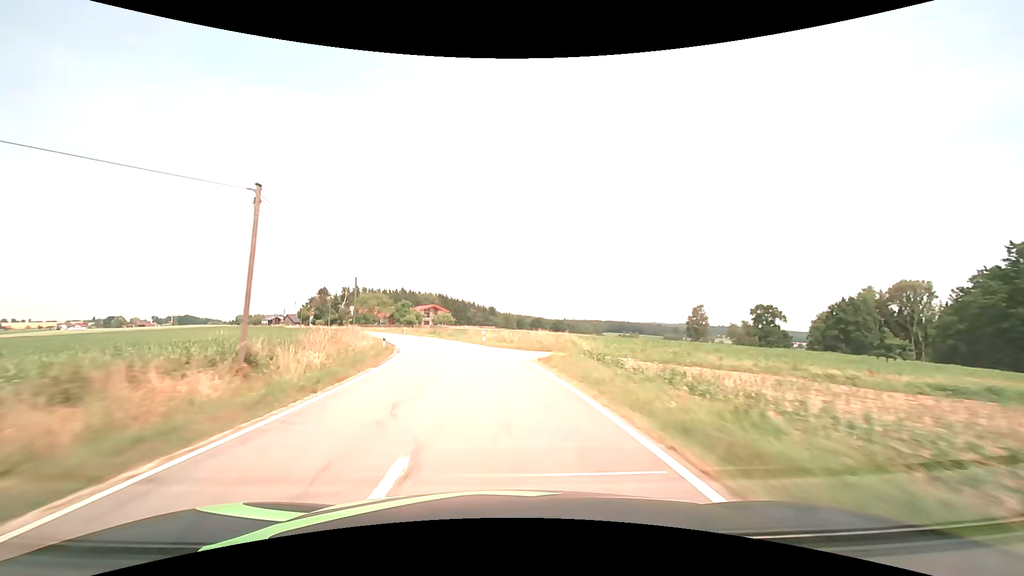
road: tertiary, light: Day
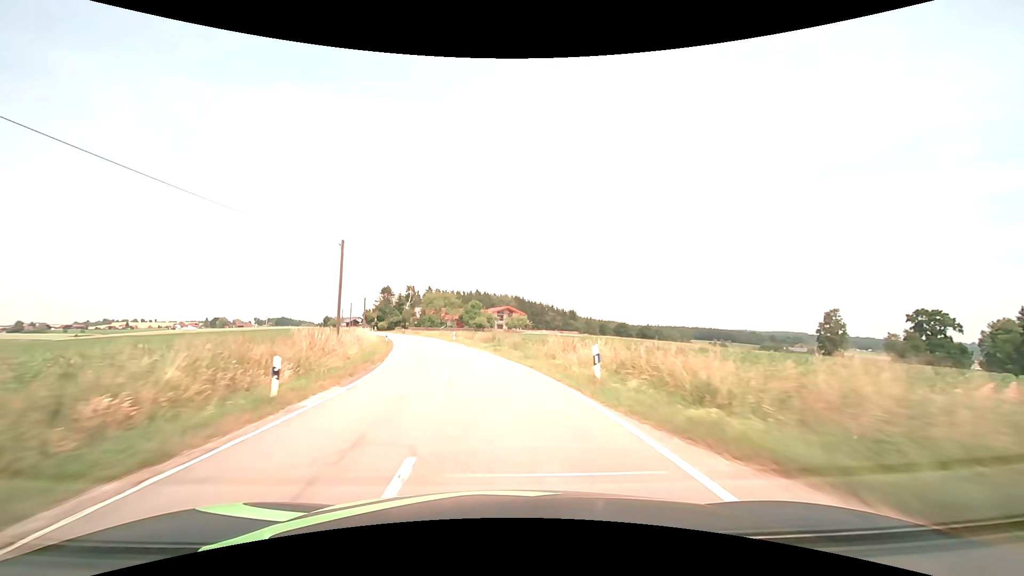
(-2.0, +25.1) m; -9°
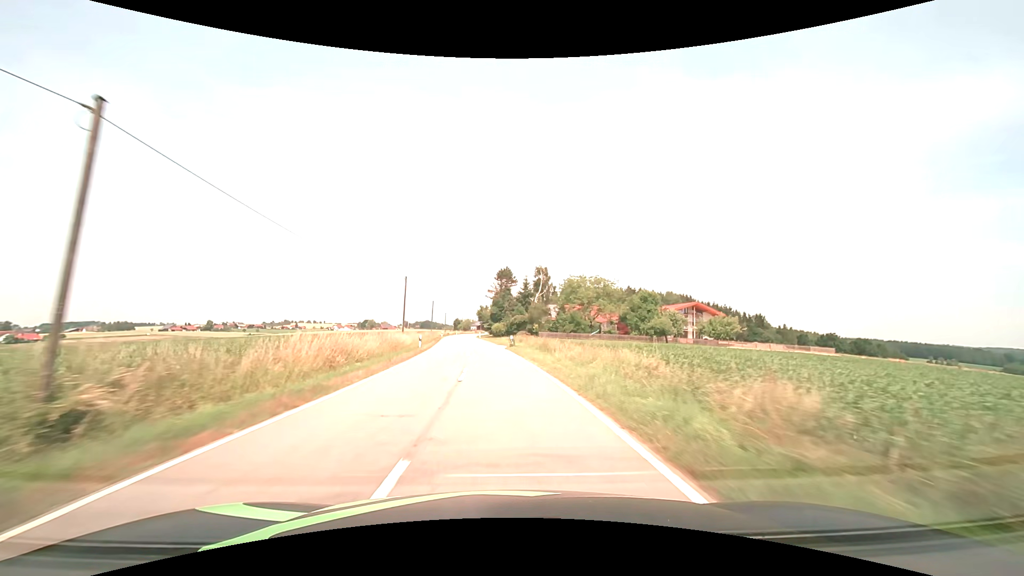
(-10.4, +61.6) m; -16°
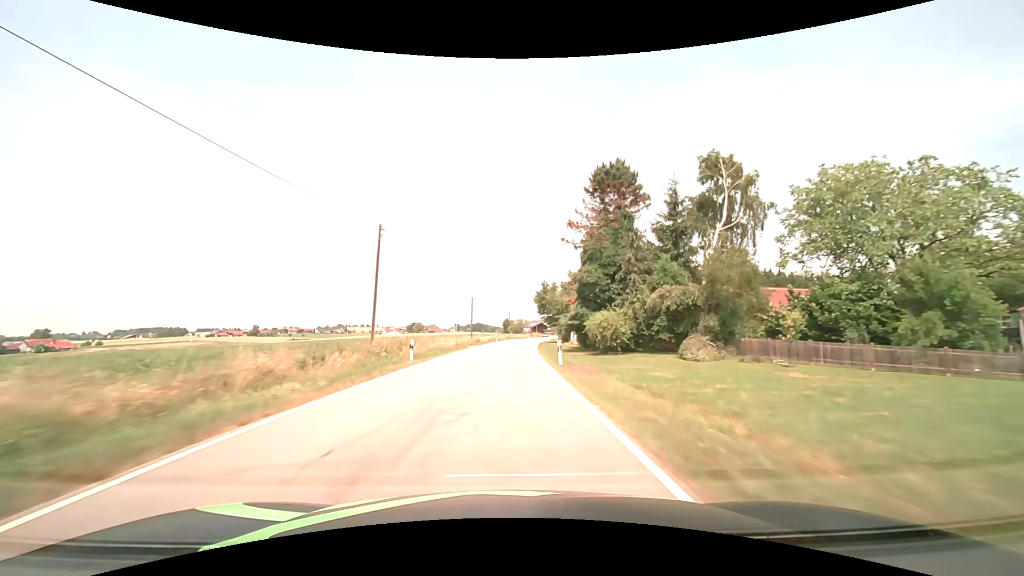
(-4.8, +66.4) m; -6°
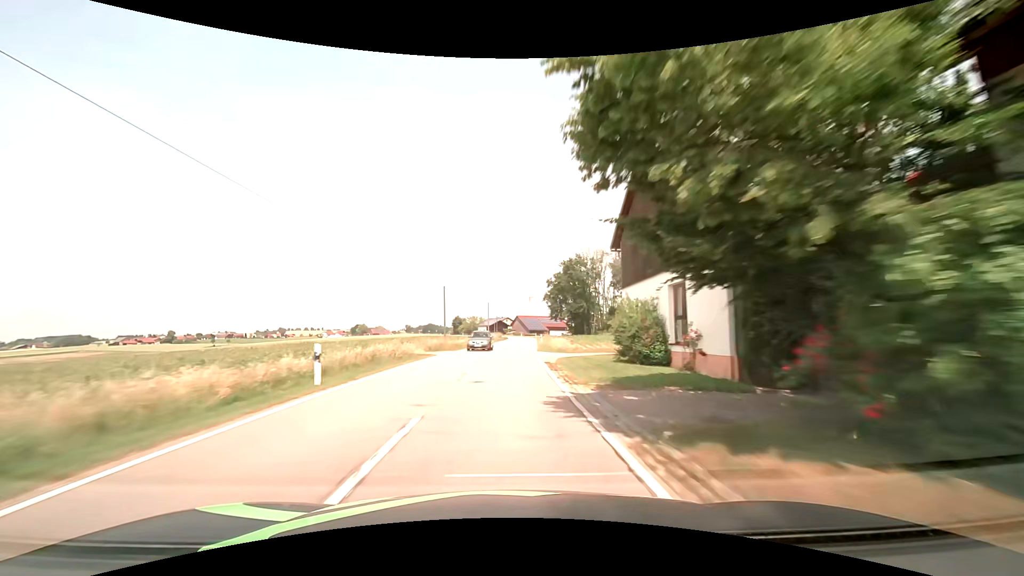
(+1.9, +57.8) m; +5°
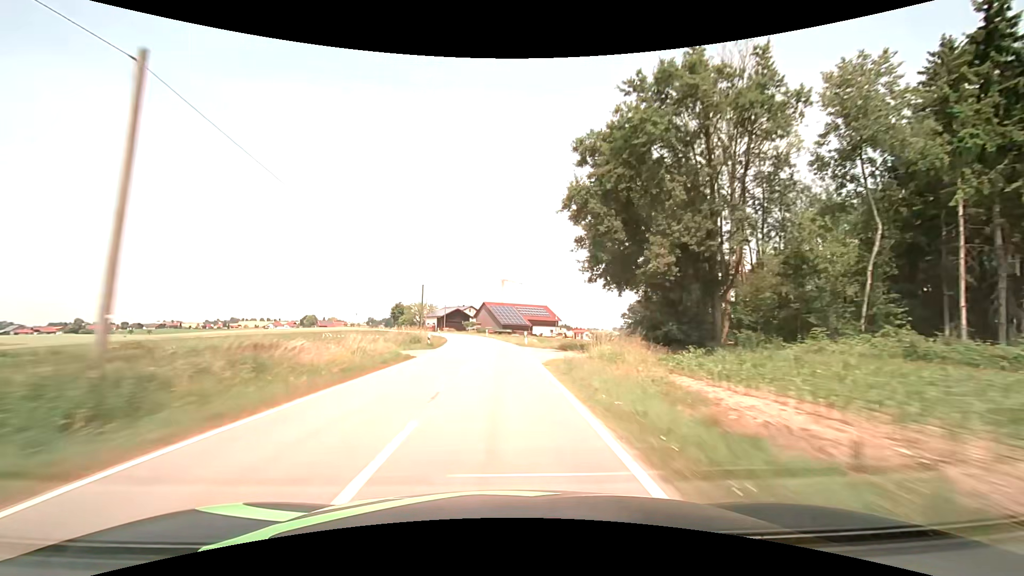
(+3.3, +75.9) m; +4°
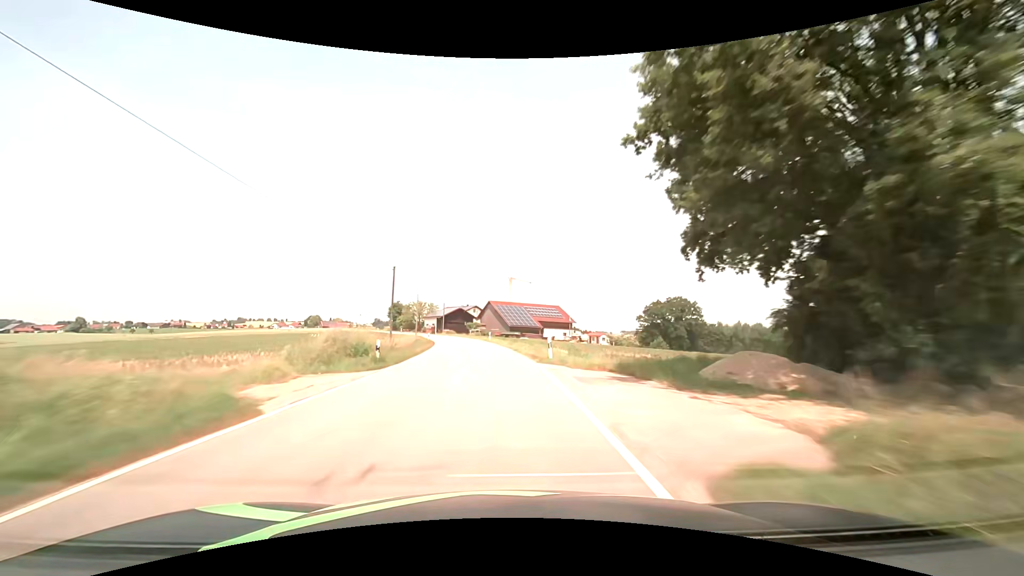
(-0.1, +15.4) m; -1°
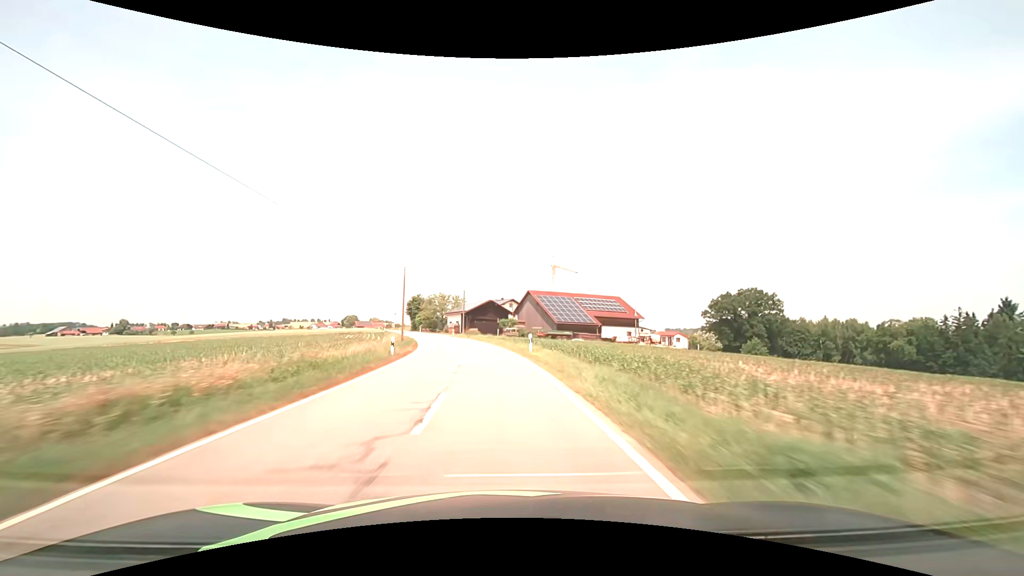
(-1.0, +31.0) m; -4°
(0, +10) (-1, +20) (-2, +30) (-3, +40) (-5, +50) (-7, +59) (-9, +69) (-12, +79) (-14, +89) (-17, +98) m
